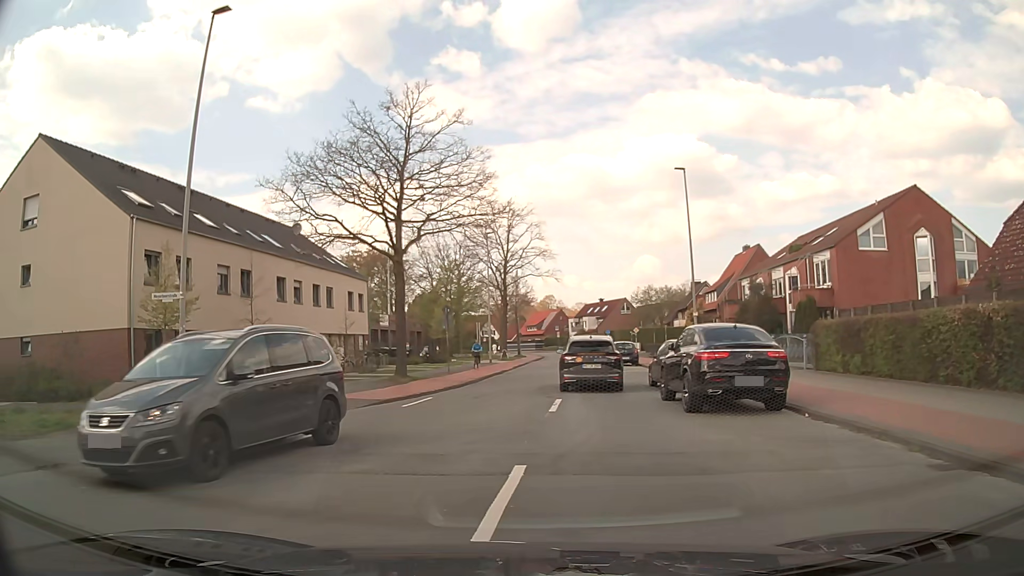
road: tertiary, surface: asphalt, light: Day
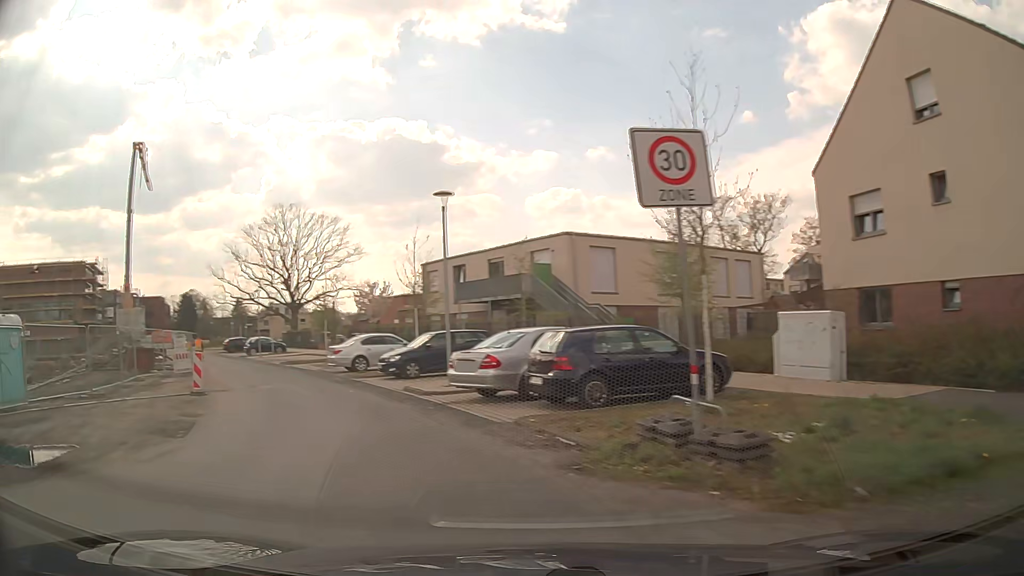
(-7.1, +8.4) m; -75°
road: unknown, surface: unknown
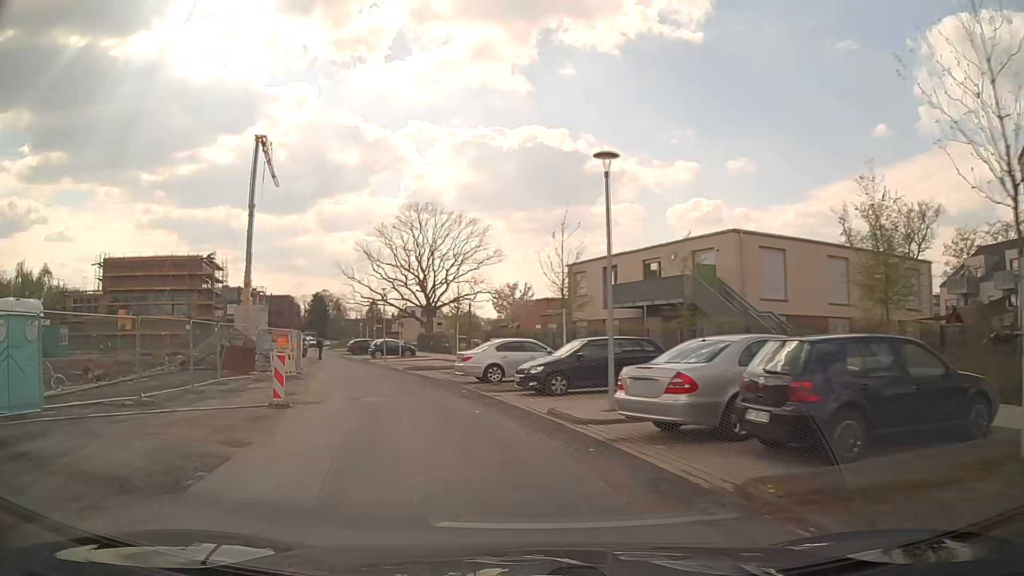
(-0.7, +4.6) m; -13°
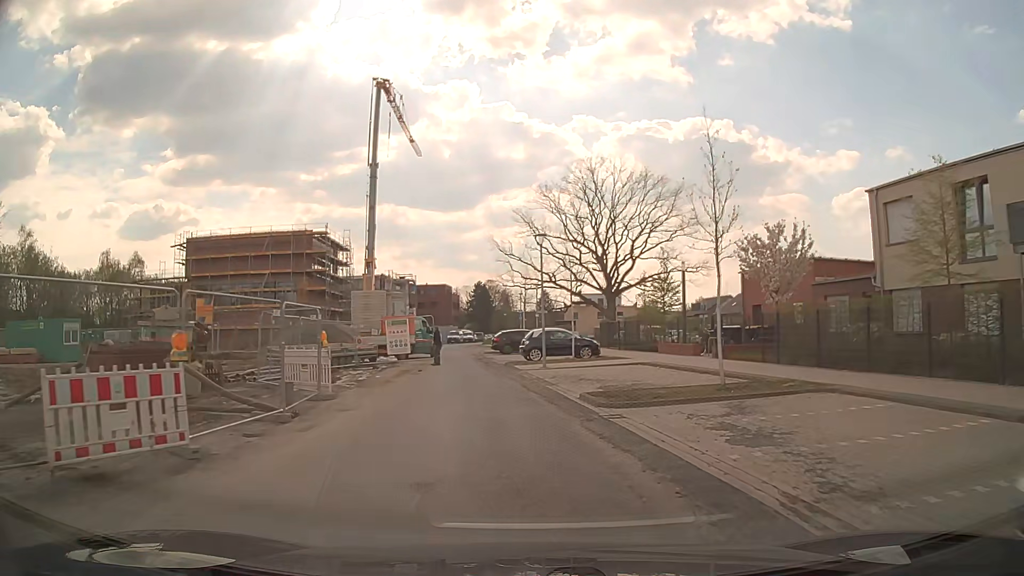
(-3.8, +21.3) m; -15°
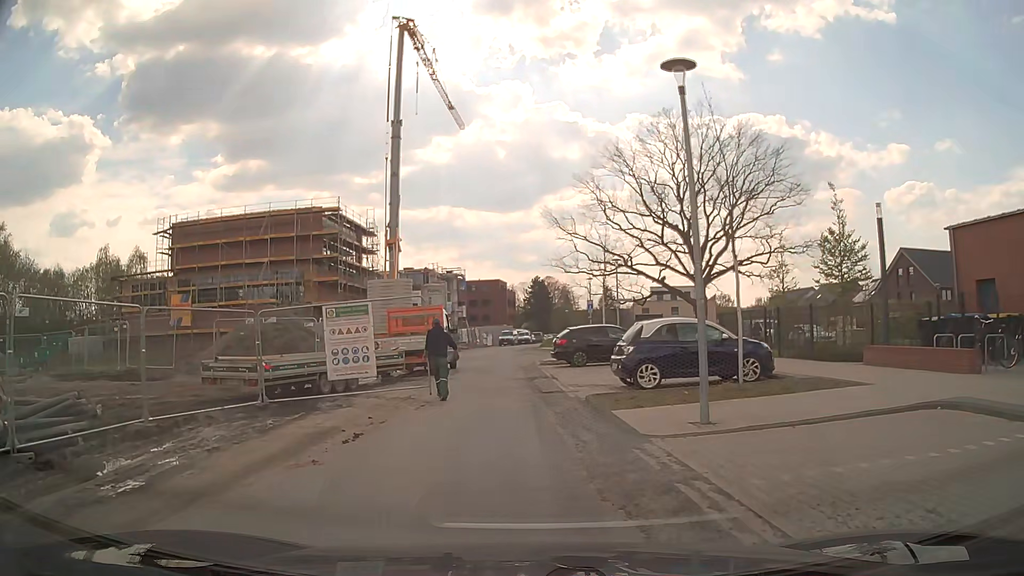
(-0.8, +15.9) m; -6°
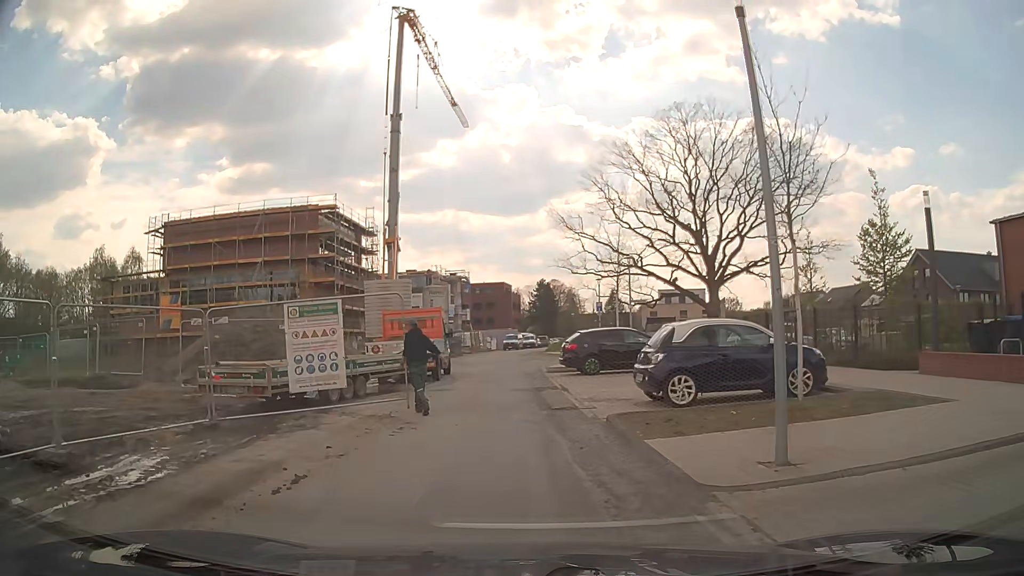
(0.0, +2.6) m; 0°
